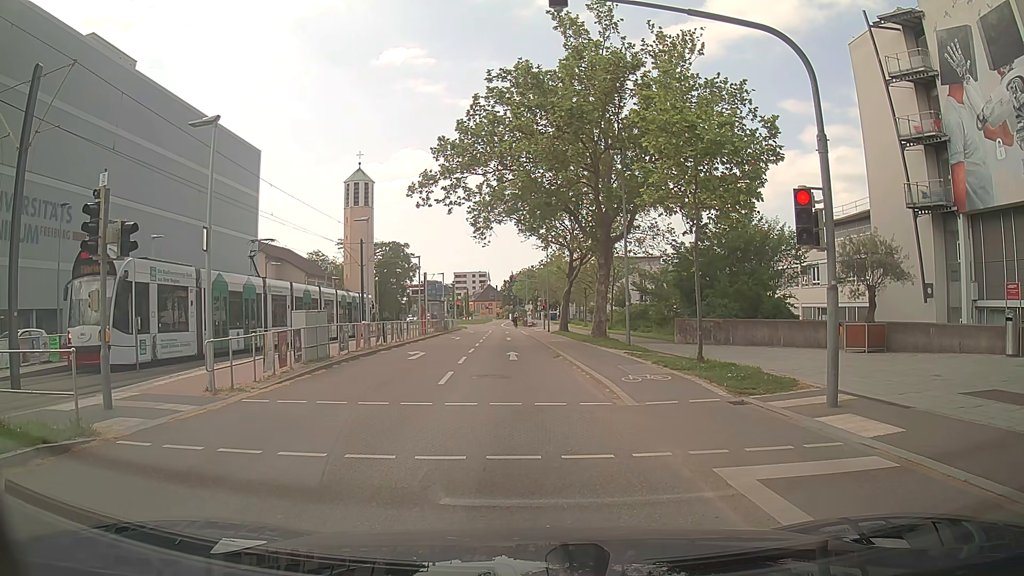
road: secondary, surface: asphalt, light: Day
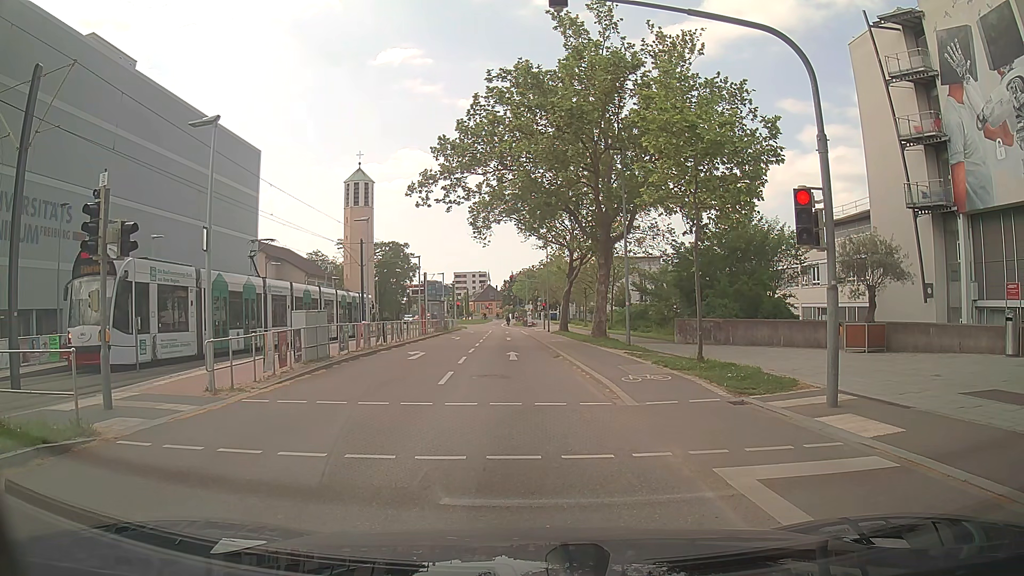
(0.0, 0.0) m; 0°
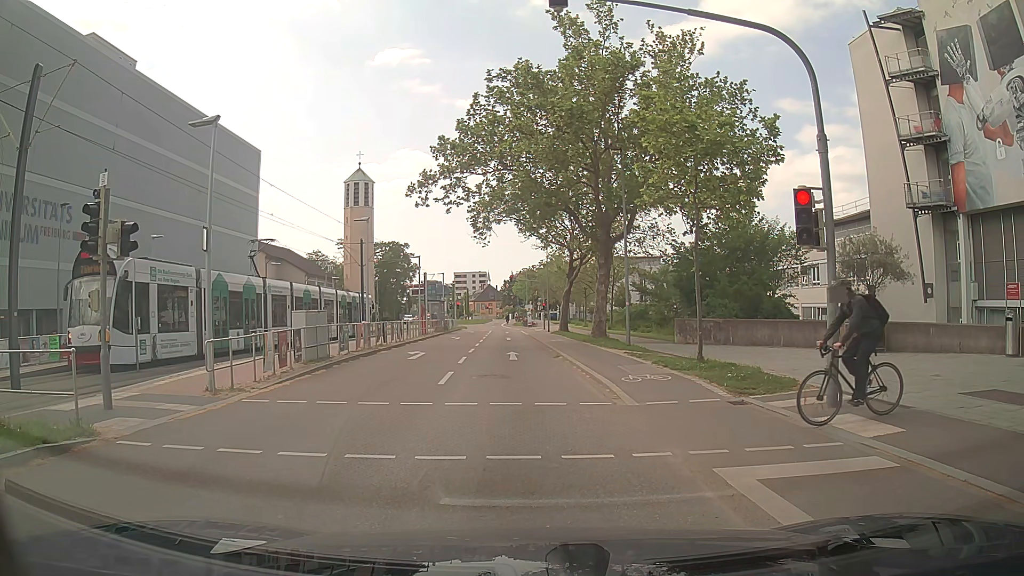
(0.0, 0.0) m; 0°
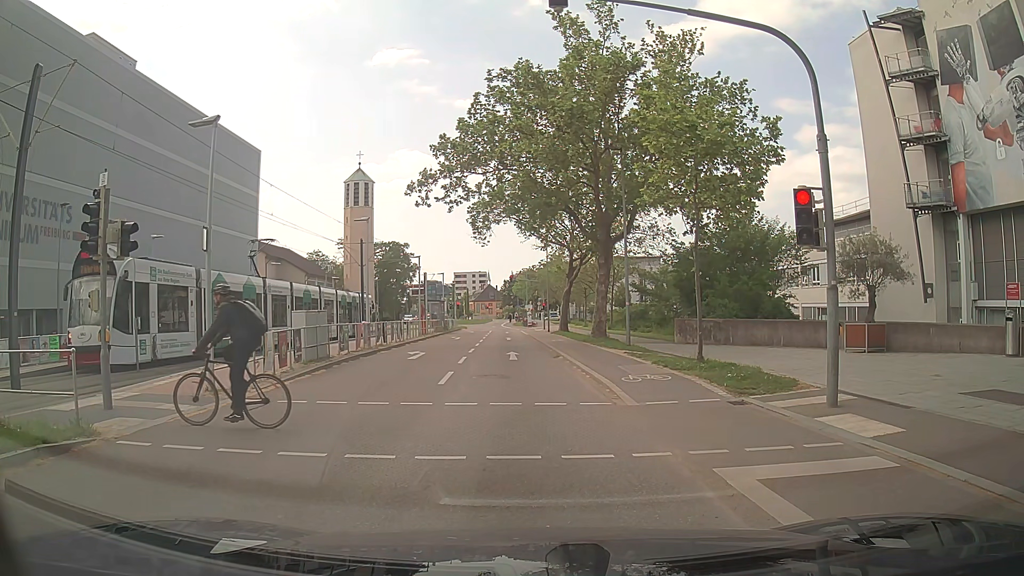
(0.0, 0.0) m; 0°
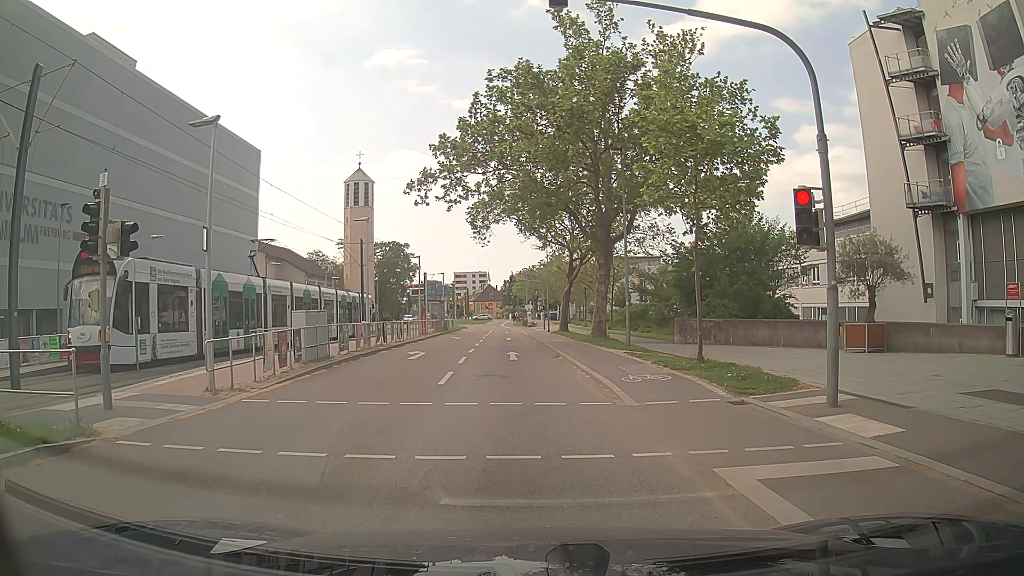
(0.0, 0.0) m; 0°
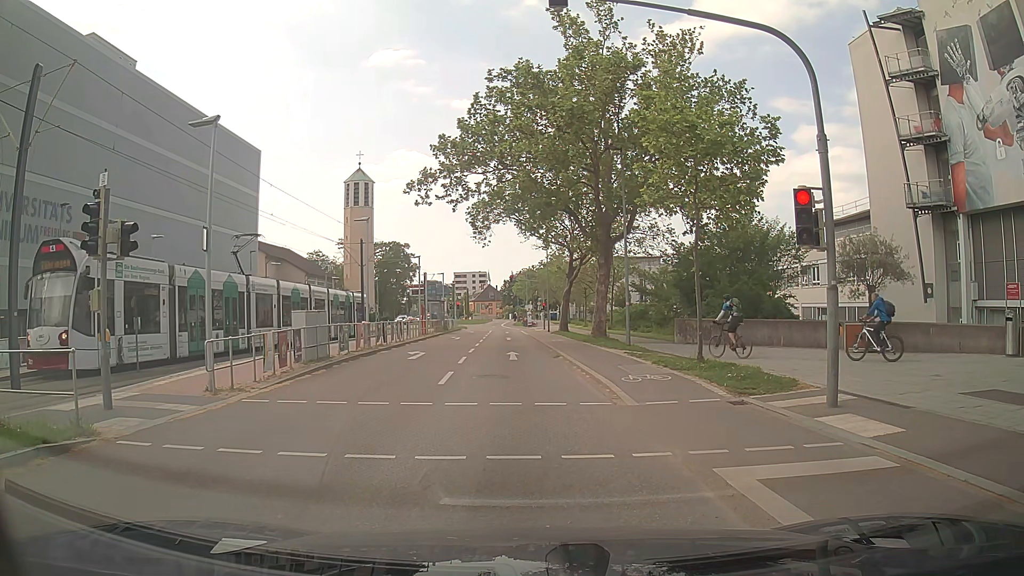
(0.0, 0.0) m; 0°
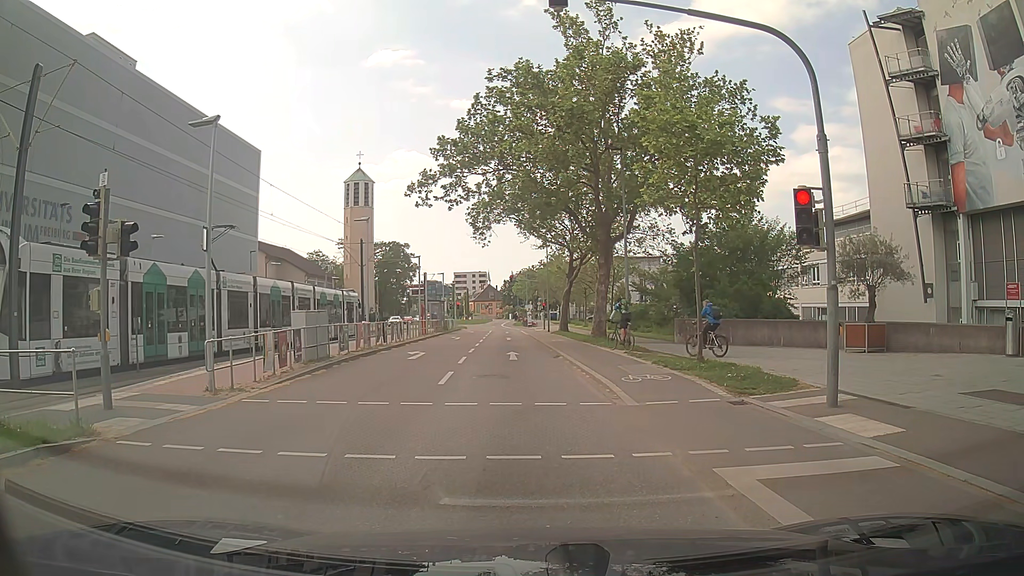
(0.0, 0.0) m; 0°
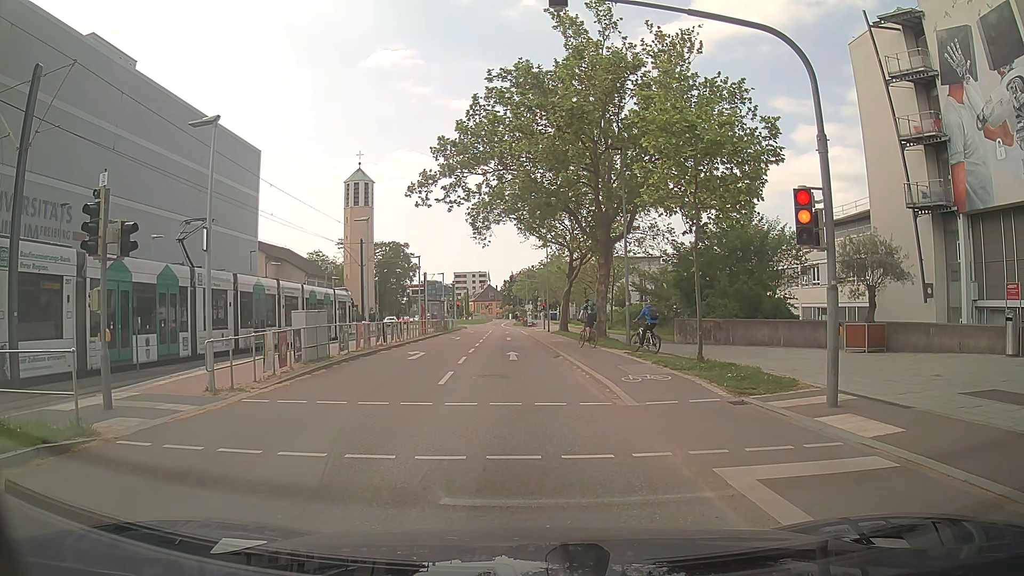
(0.0, 0.0) m; 0°
